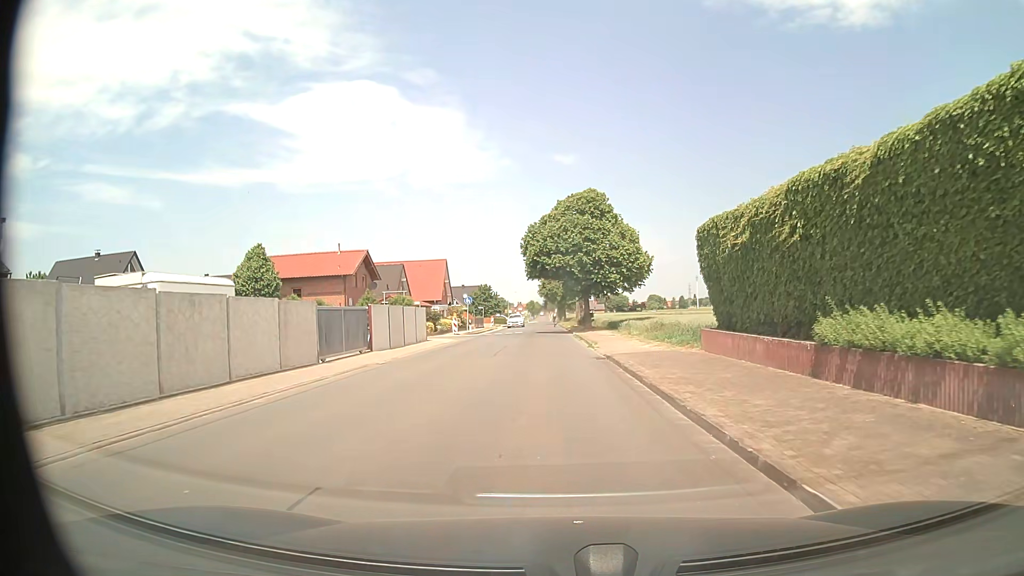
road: residential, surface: asphalt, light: Day
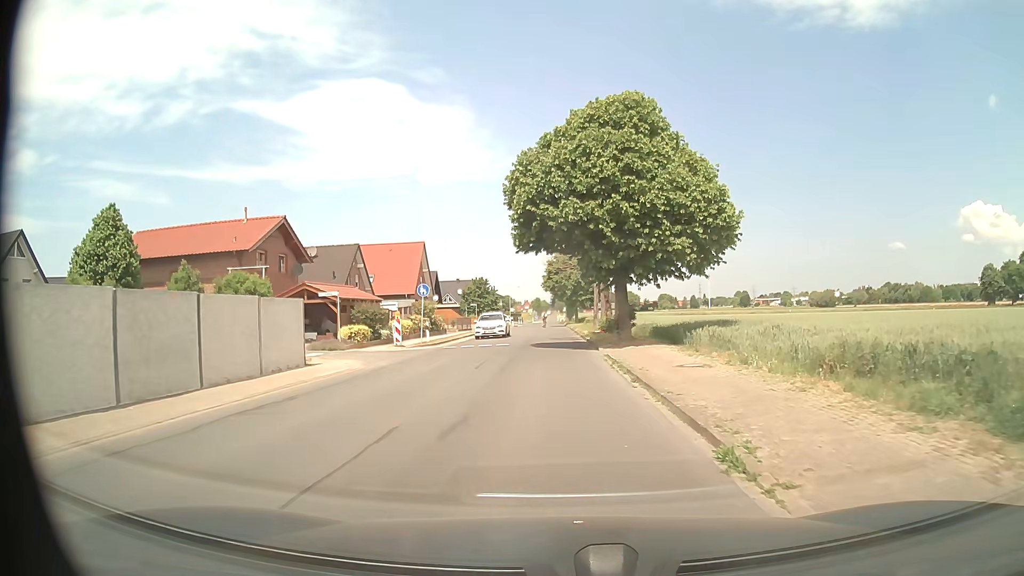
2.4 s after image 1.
(-0.1, +20.6) m; -1°
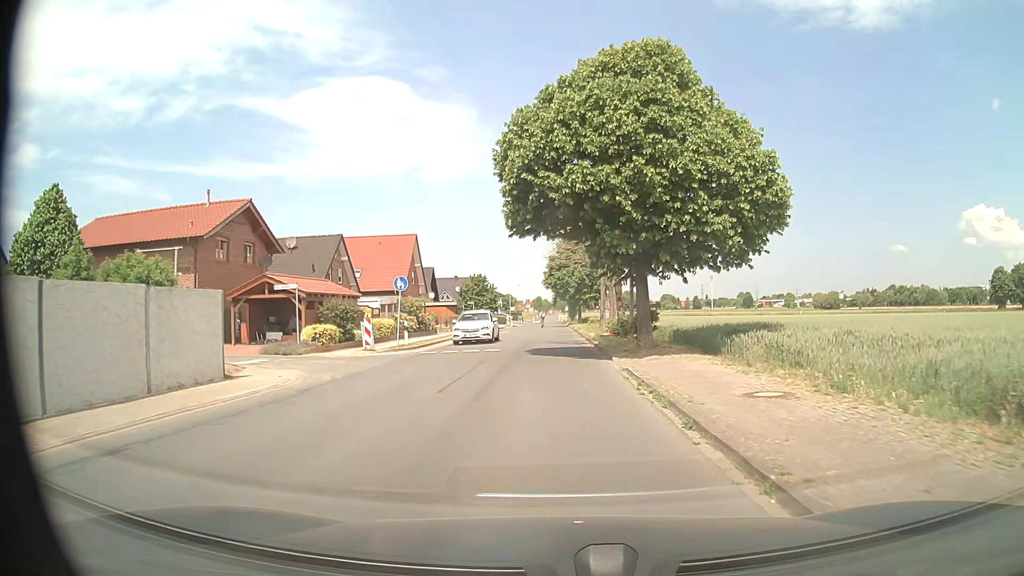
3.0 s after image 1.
(0.0, +5.2) m; 0°
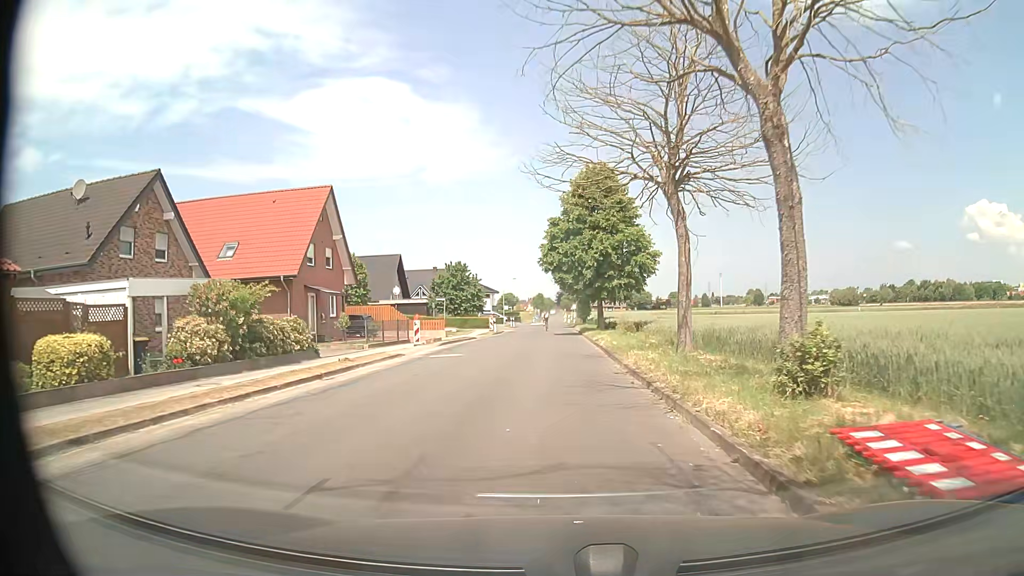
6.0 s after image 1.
(0.0, +26.5) m; 0°
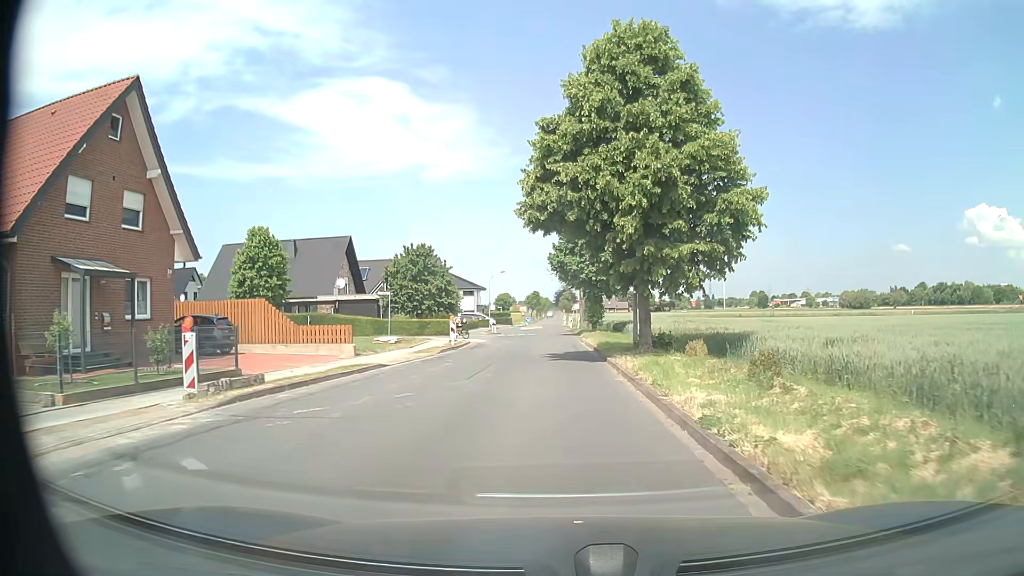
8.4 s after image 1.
(0.0, +21.1) m; 0°
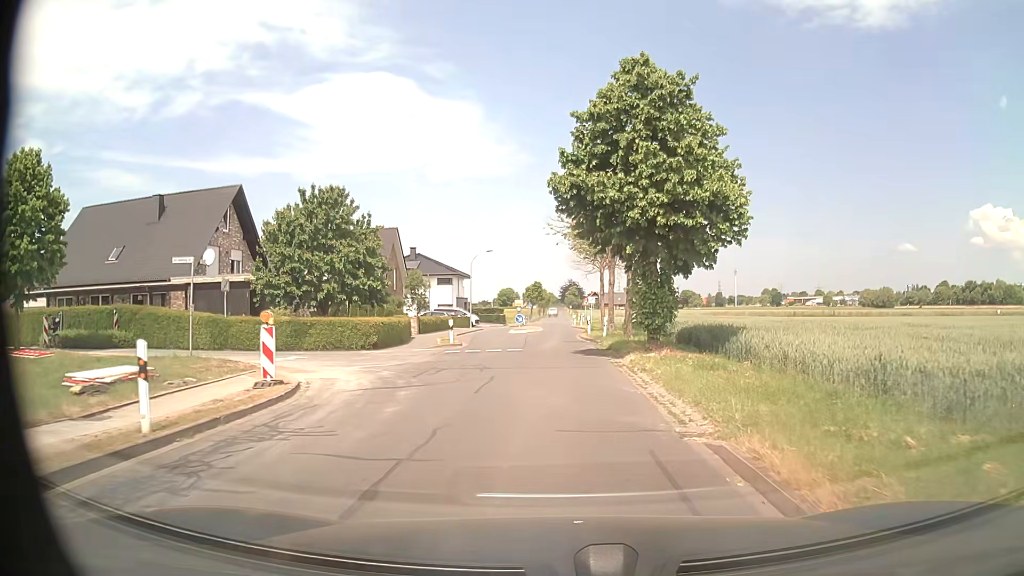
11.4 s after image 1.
(-0.1, +25.8) m; 0°
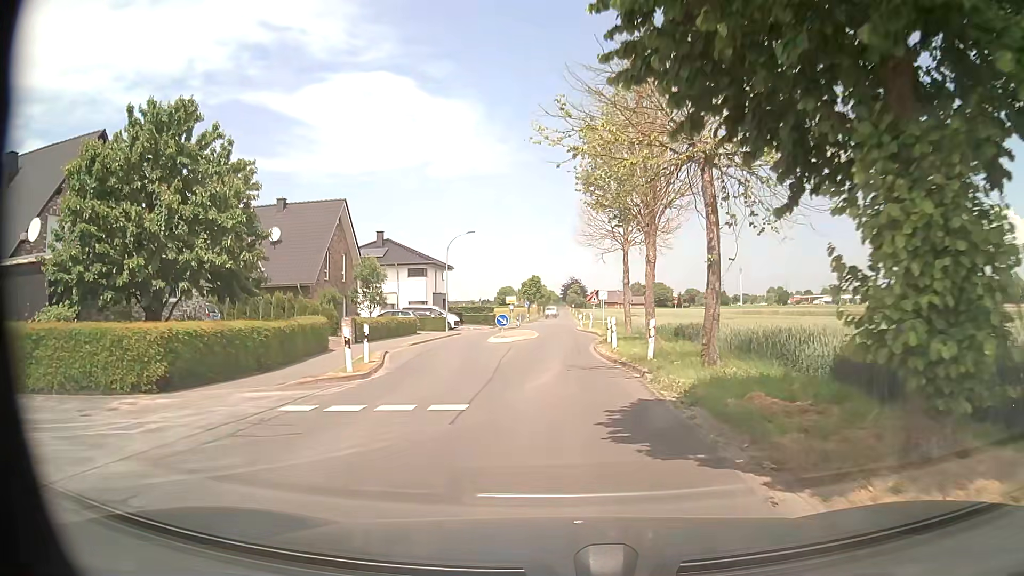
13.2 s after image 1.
(0.0, +15.2) m; 0°
